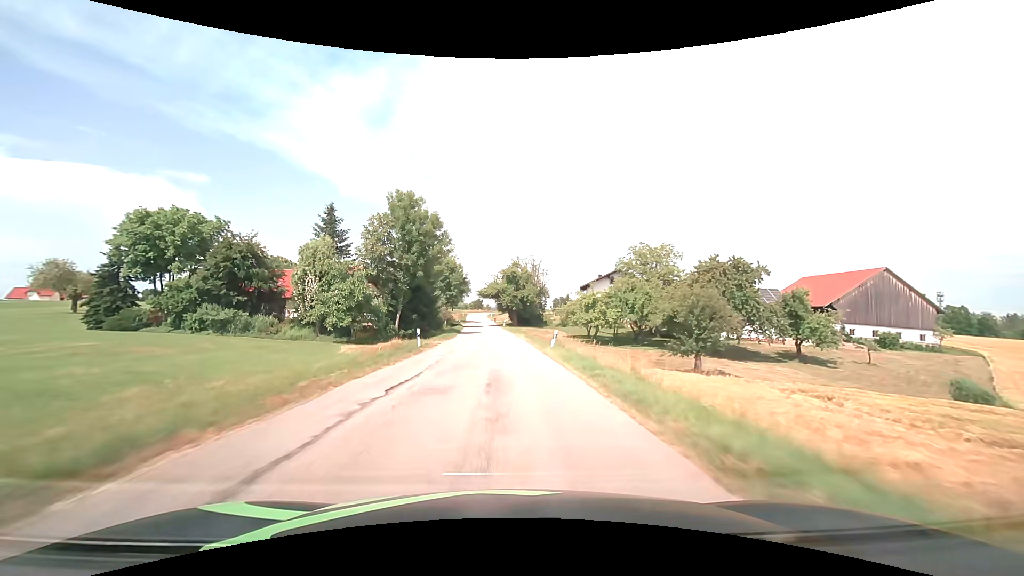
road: tertiary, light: Day
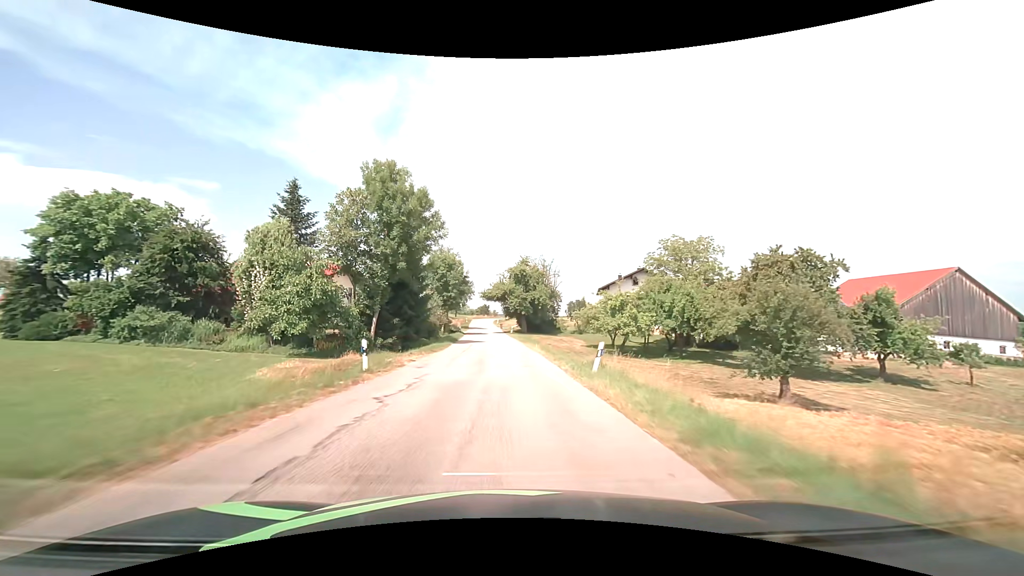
(-0.1, +10.8) m; -1°
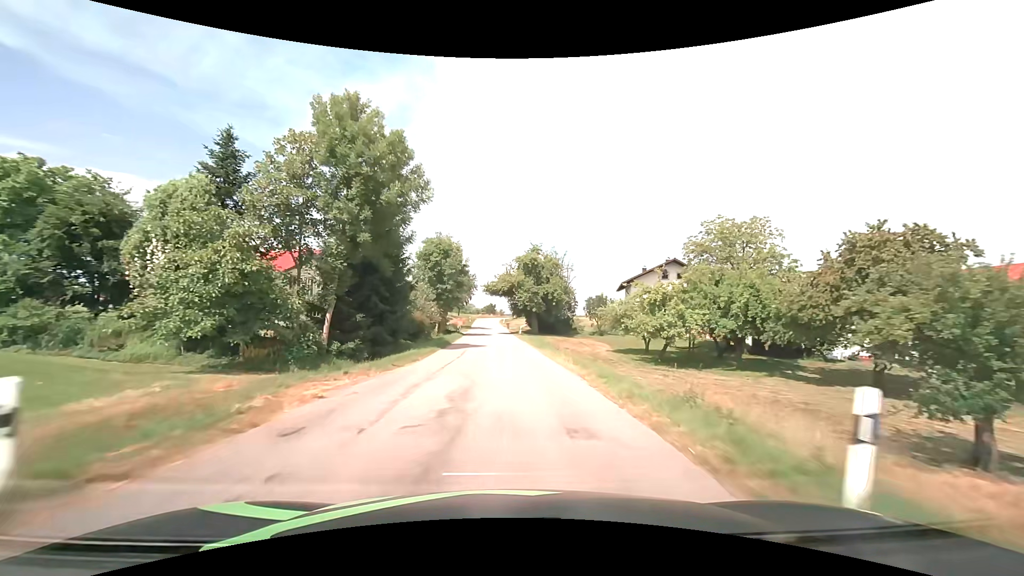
(-0.1, +10.7) m; -1°
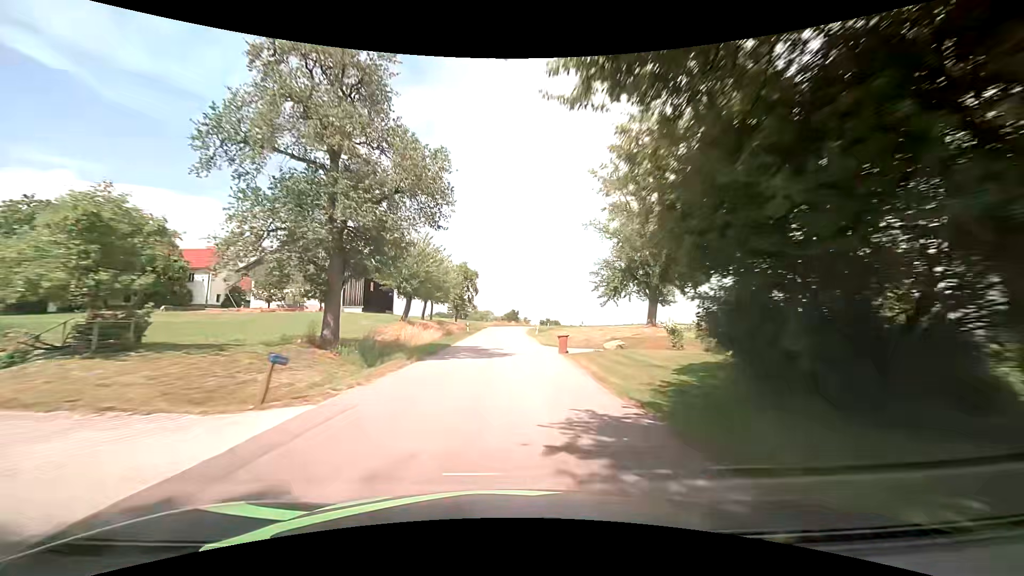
(-1.5, +53.4) m; -3°
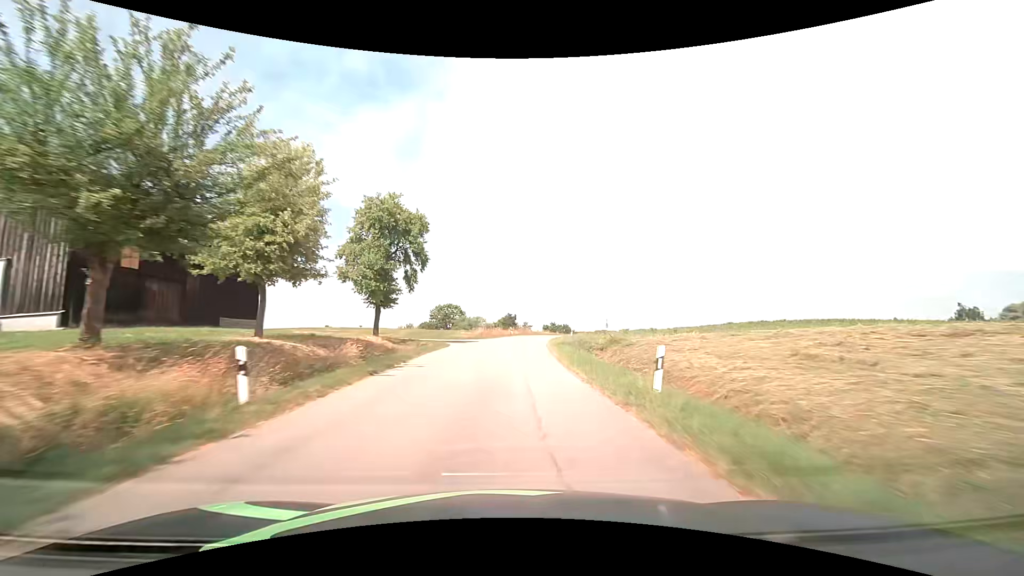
(+0.7, +42.3) m; +1°
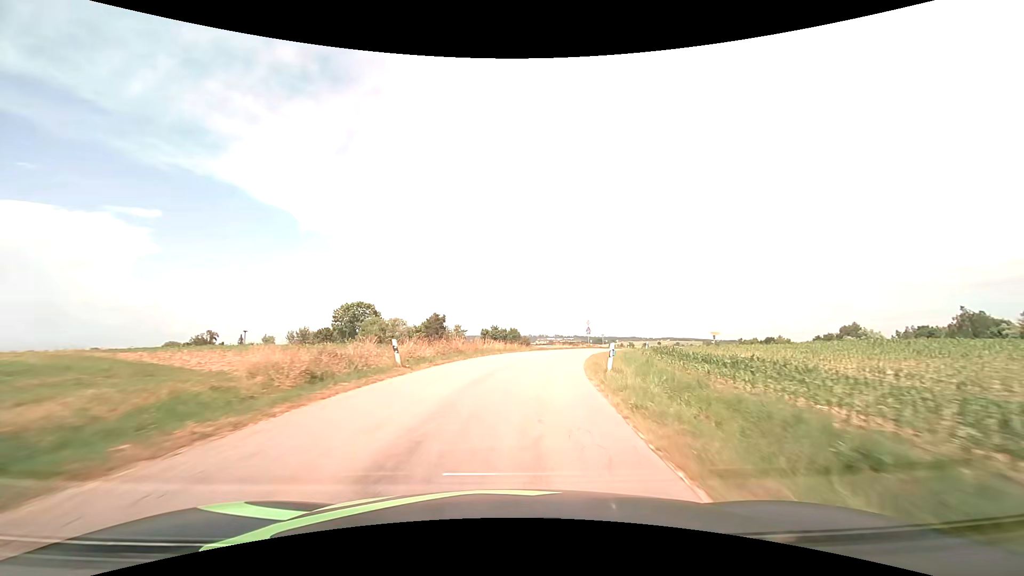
(+1.6, +42.1) m; +7°
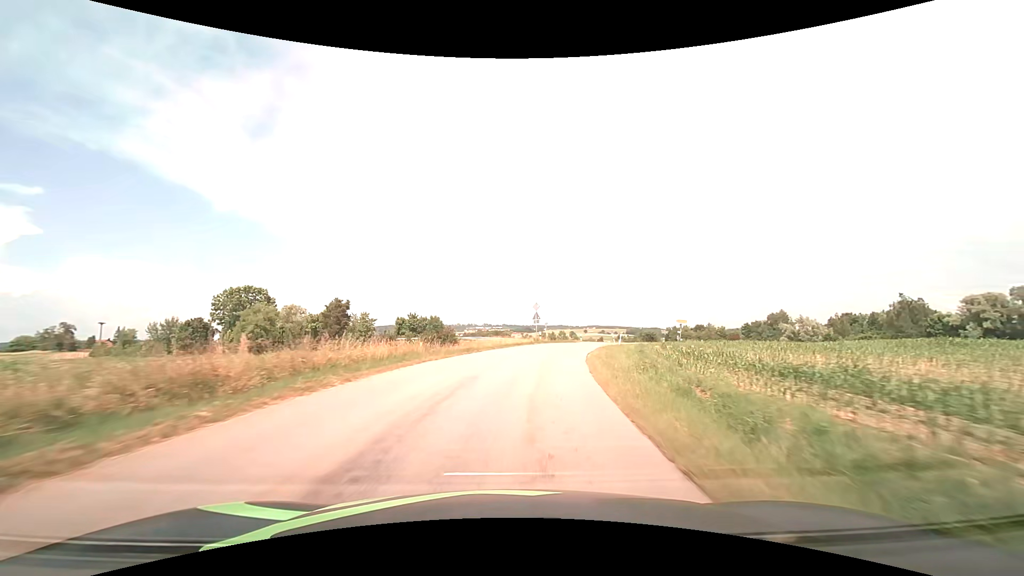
(+1.4, +20.4) m; +8°
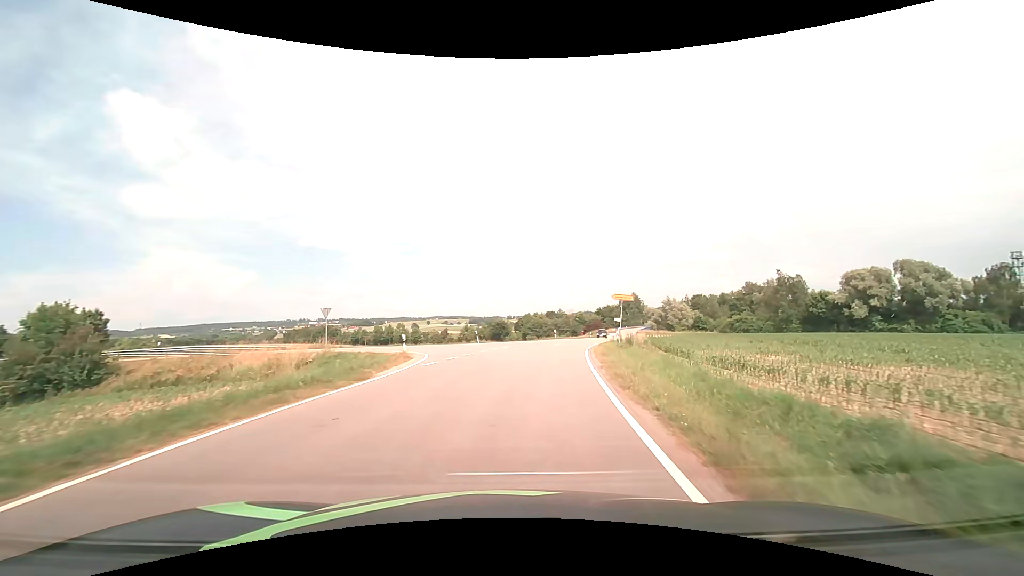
(+6.5, +41.6) m; +18°
(0, +10) (+2, +20) (+3, +30) (0, +38) (-9, +40) (-19, +42) (-29, +43) (-39, +45) (-49, +46) (-59, +48) m
